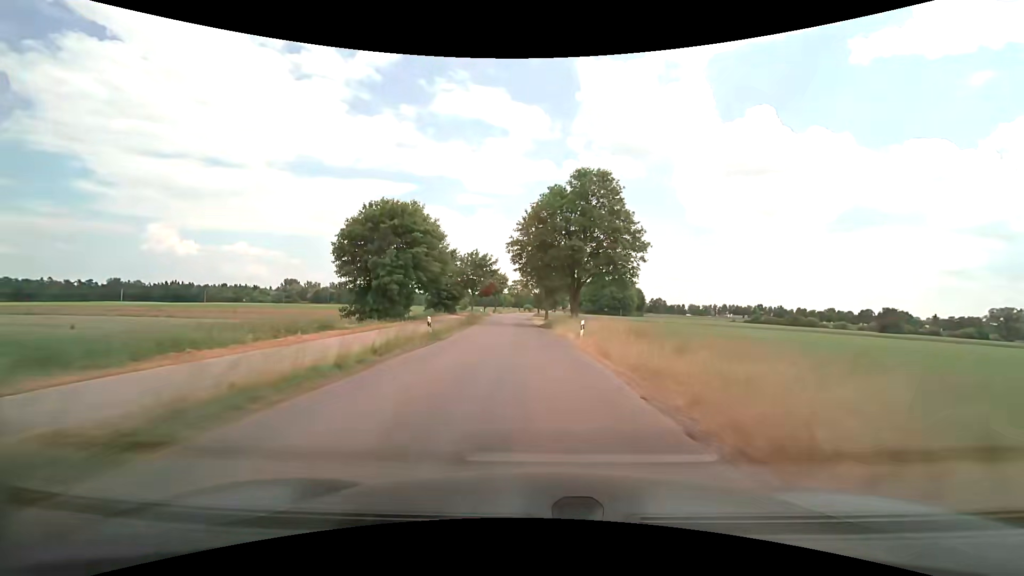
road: unclassified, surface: asphalt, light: Day
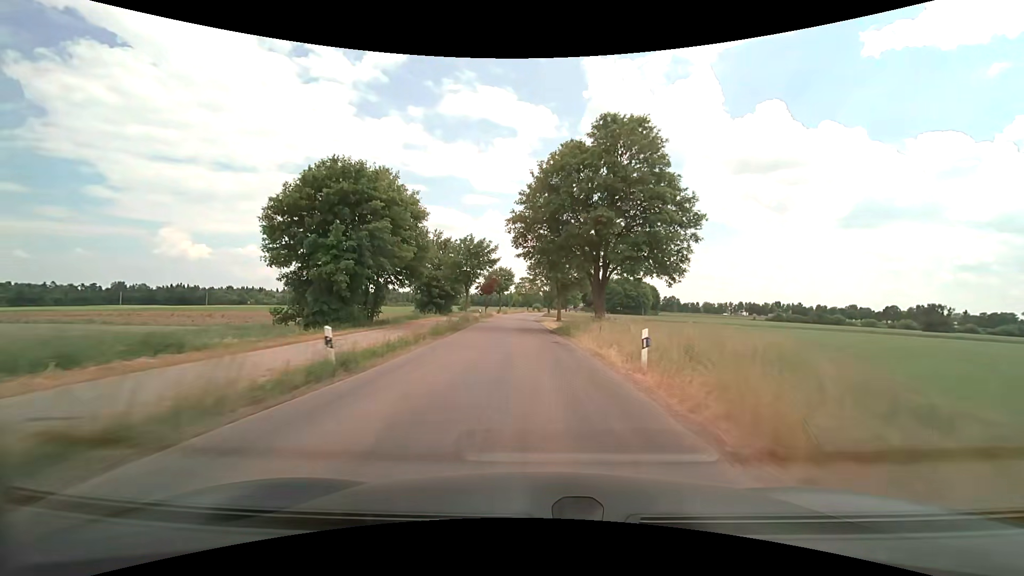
(-0.1, +11.7) m; -1°
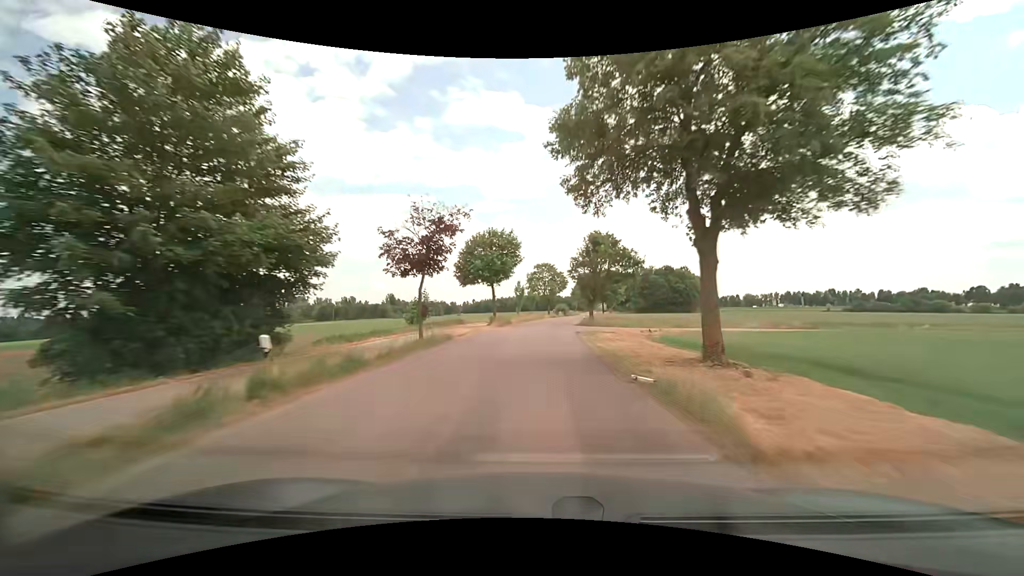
(-1.4, +47.3) m; -2°
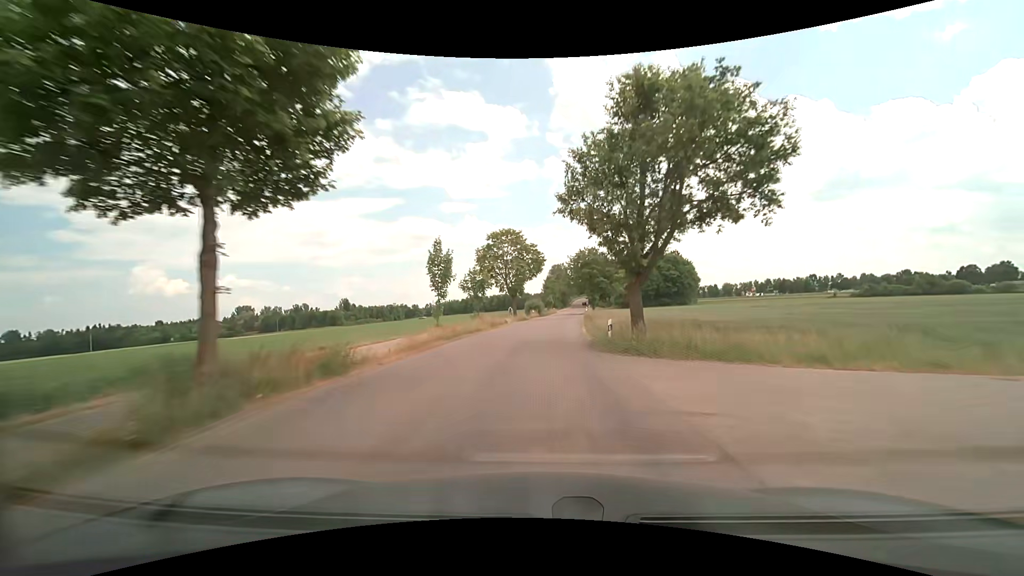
(+1.1, +35.7) m; +4°
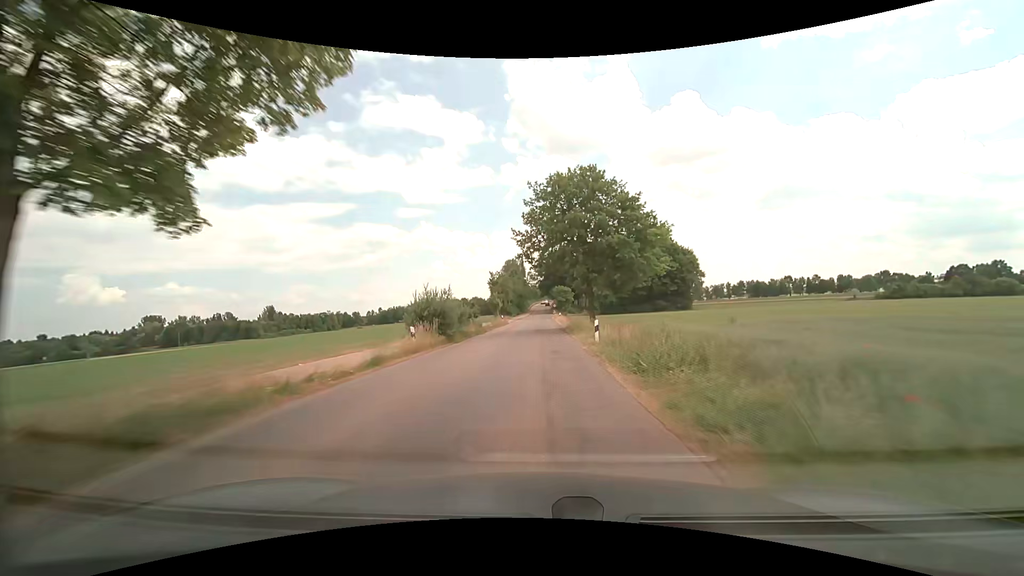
(+2.5, +47.8) m; +5°
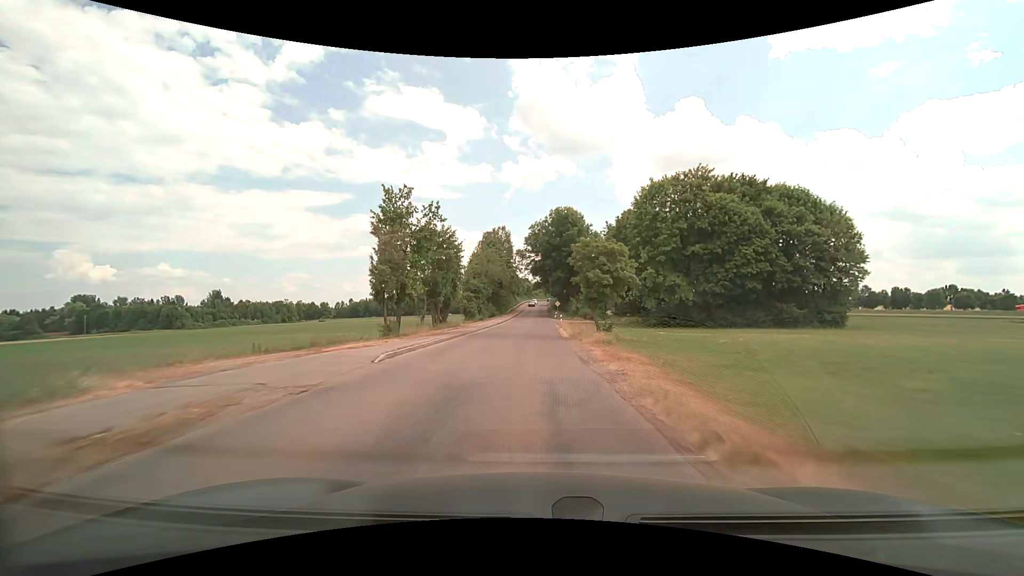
(+0.5, +60.1) m; +1°
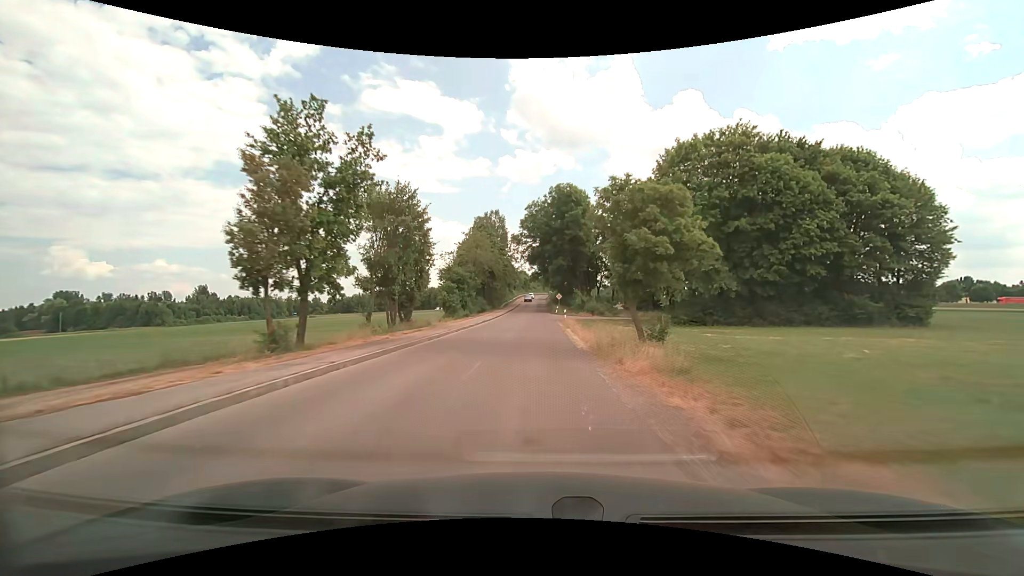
(+0.1, +11.9) m; +1°
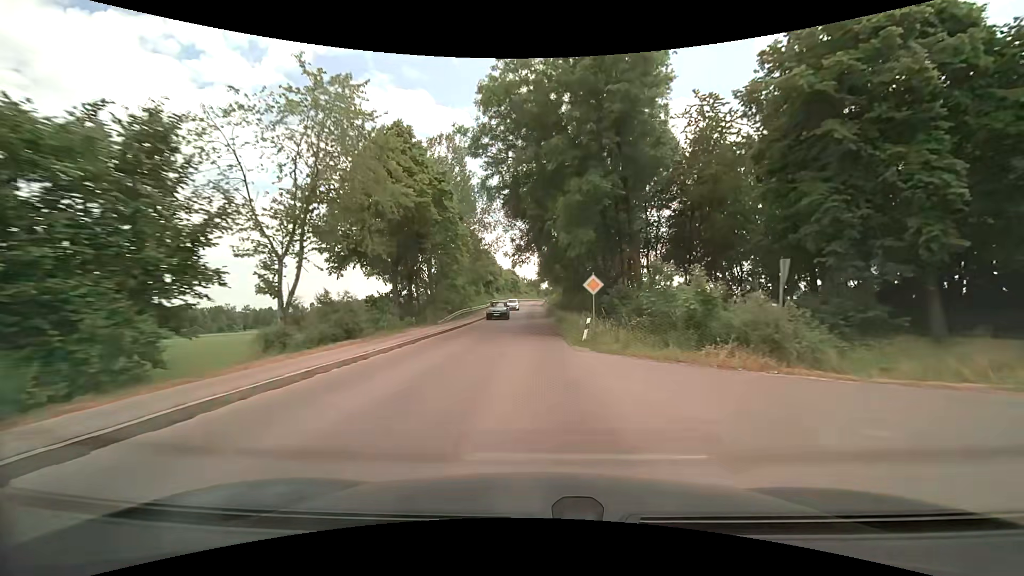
(+0.1, +46.0) m; 0°
(0, +10) (0, +20) (0, +30) (0, +40) (0, +50) (0, +60) (-1, +70) (-1, +80) (-1, +90) (-1, +100) m
